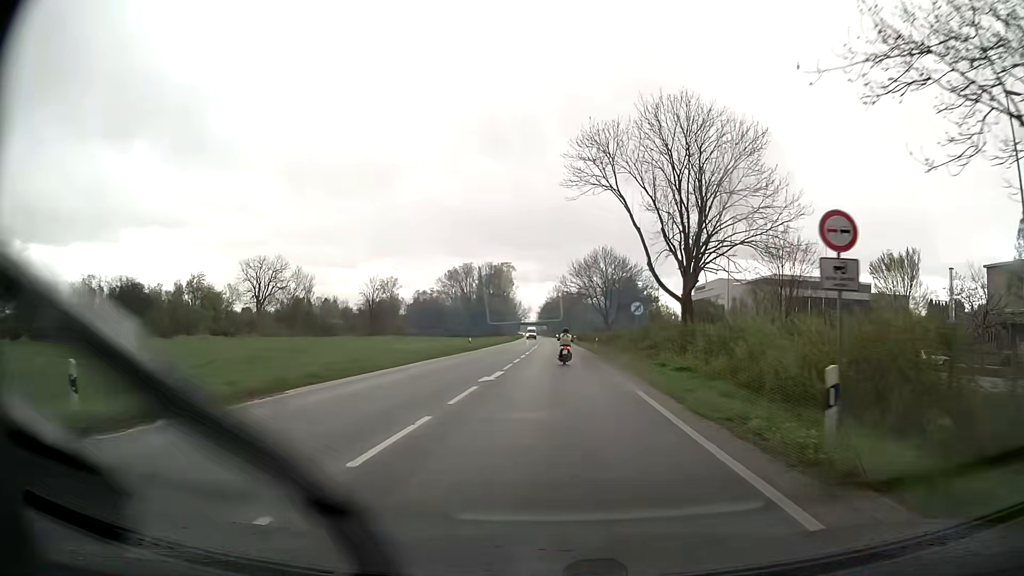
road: primary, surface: asphalt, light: Day
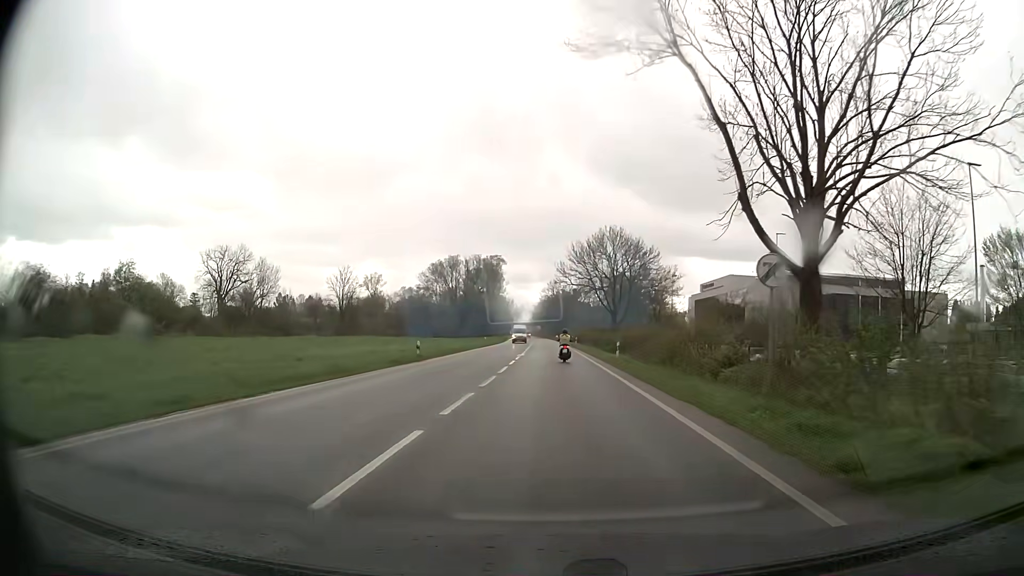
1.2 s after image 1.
(+0.1, +19.9) m; +1°
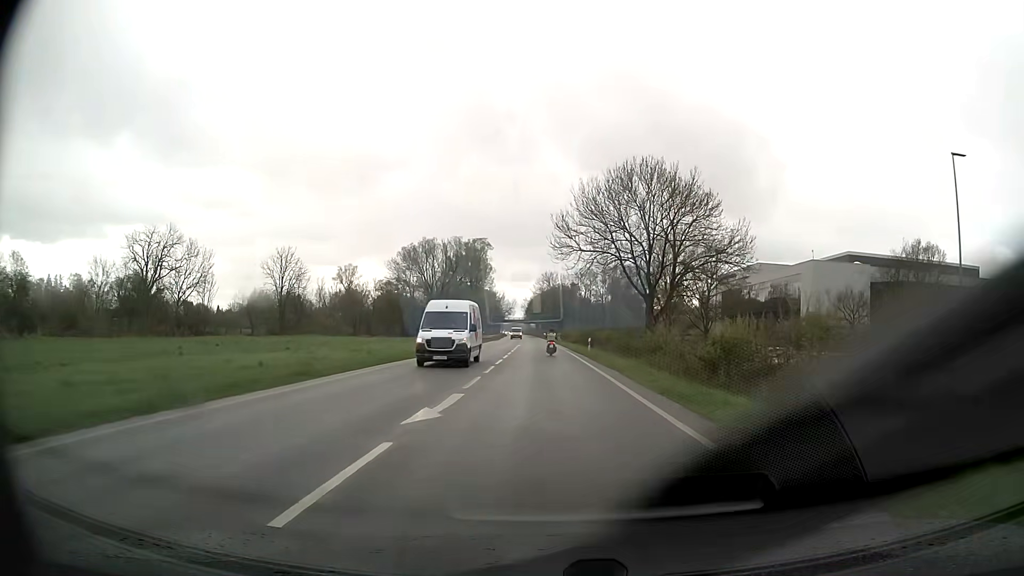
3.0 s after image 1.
(+0.2, +31.3) m; 0°
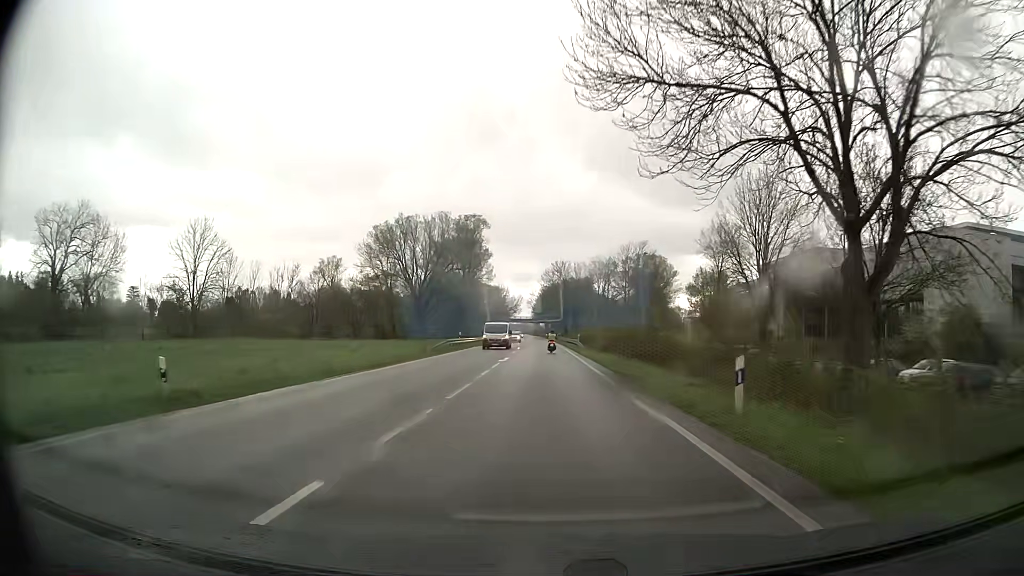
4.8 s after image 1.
(-0.2, +32.5) m; -1°
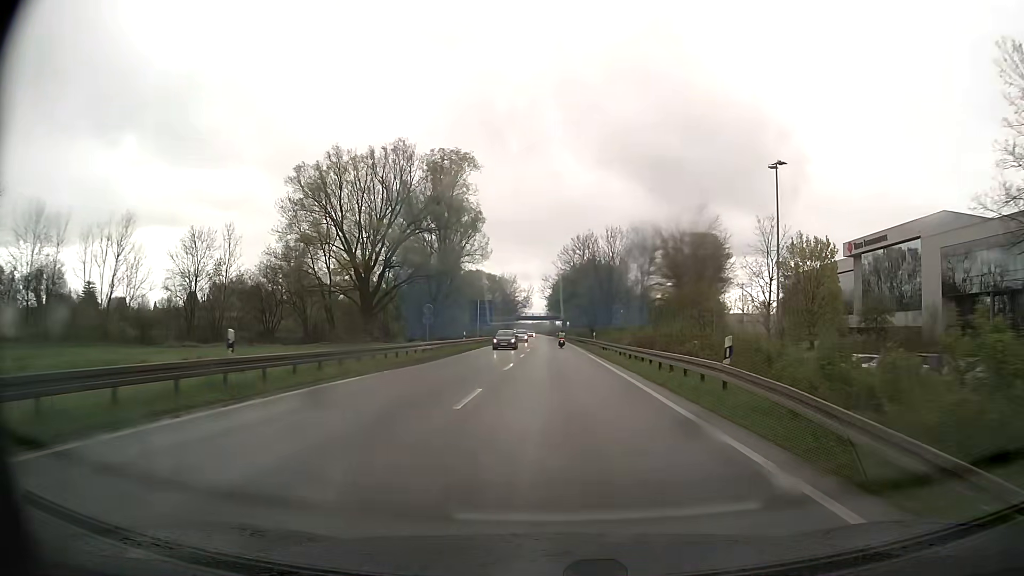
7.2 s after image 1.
(-0.6, +44.6) m; -1°
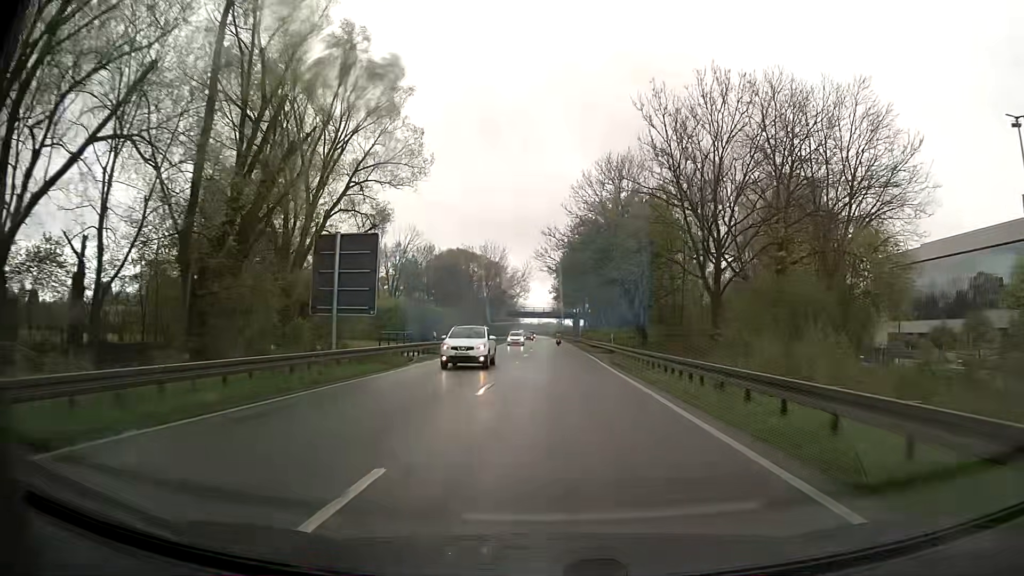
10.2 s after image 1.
(+0.3, +57.6) m; -1°
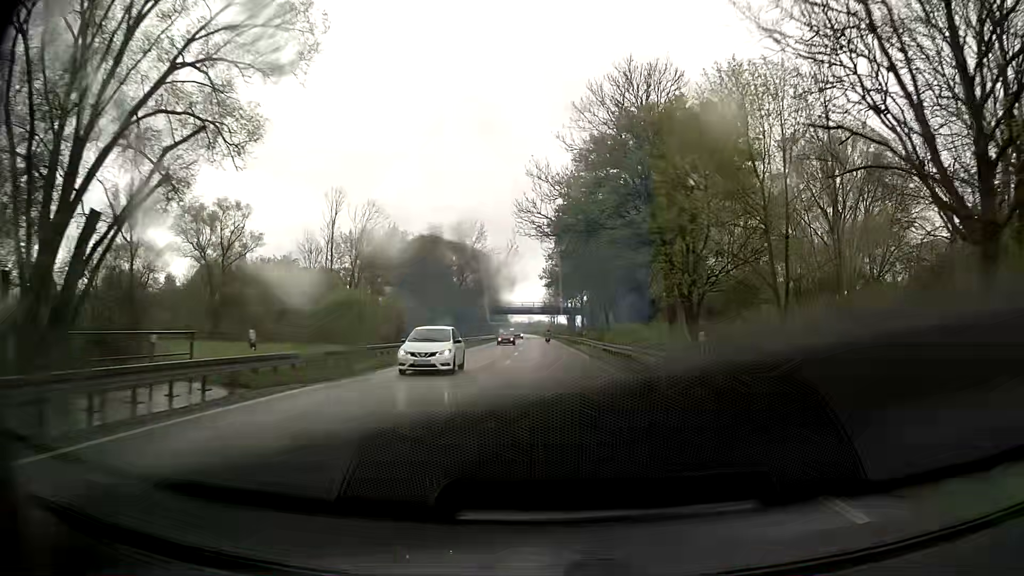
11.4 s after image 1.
(+0.1, +23.6) m; +1°
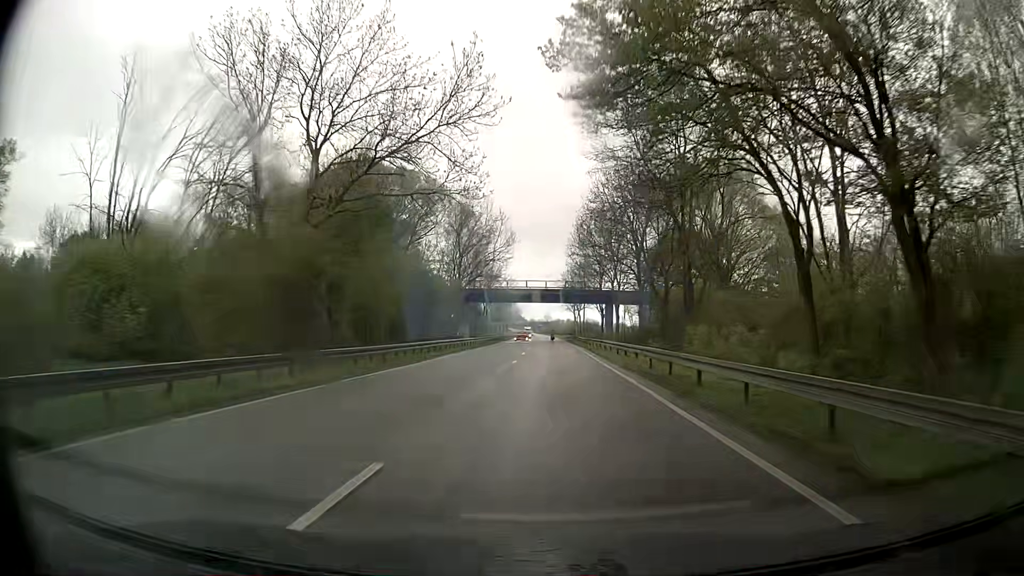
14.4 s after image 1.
(-0.9, +60.6) m; -2°
(0, +10) (0, +20) (0, +30) (0, +40) (0, +50) (0, +60) (0, +70) (0, +80) (0, +90) (+1, +100) m
